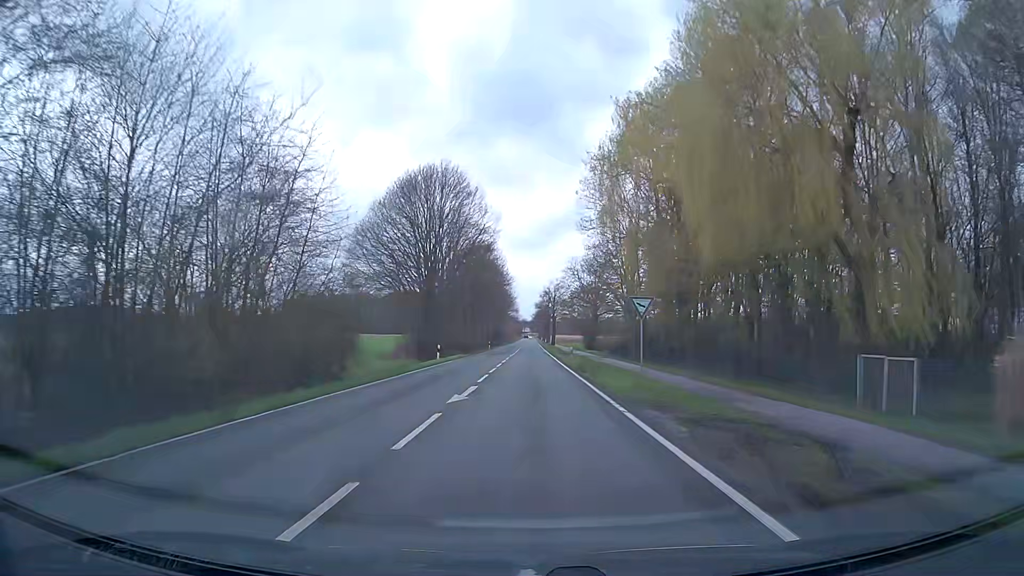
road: secondary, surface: asphalt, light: Day
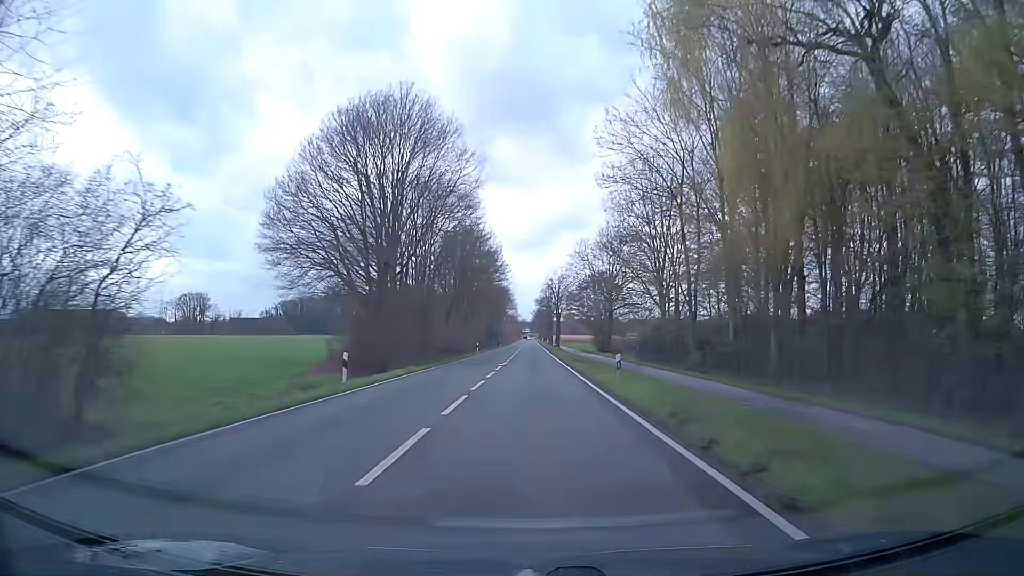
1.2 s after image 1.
(0.0, +21.2) m; 0°
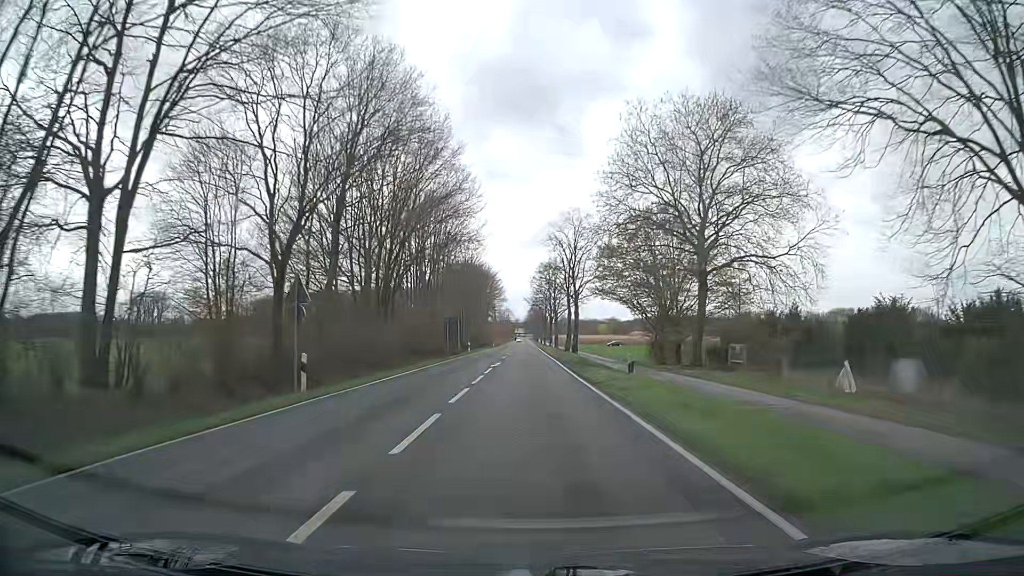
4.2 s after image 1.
(+0.2, +53.6) m; 0°
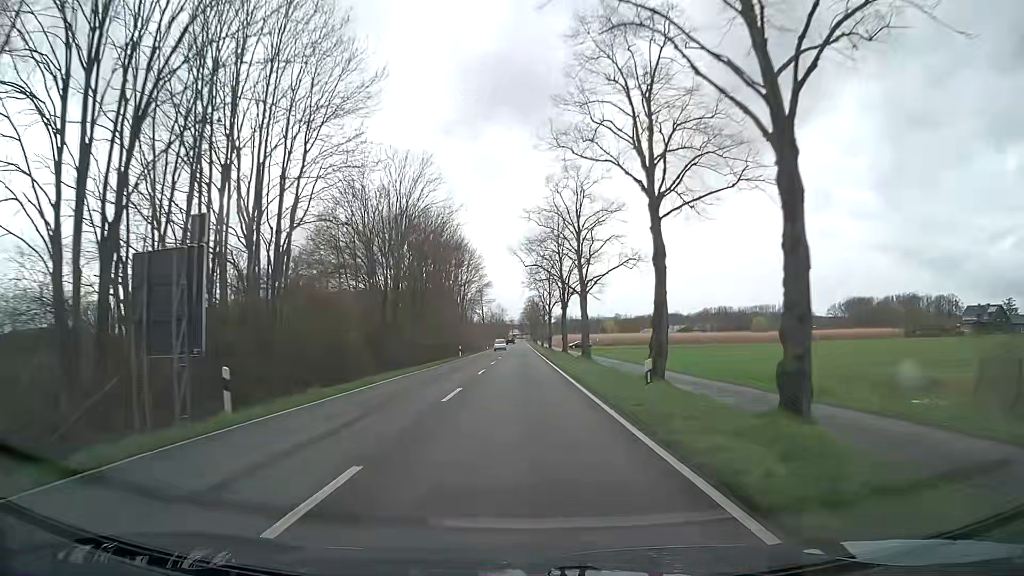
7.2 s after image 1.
(+0.6, +54.0) m; +1°
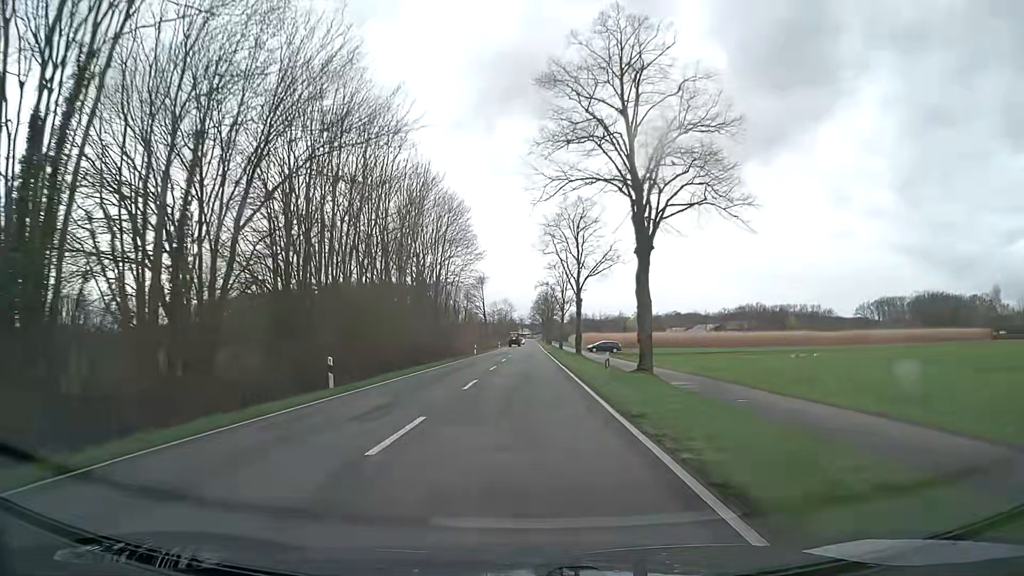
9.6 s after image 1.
(-0.1, +43.5) m; -1°
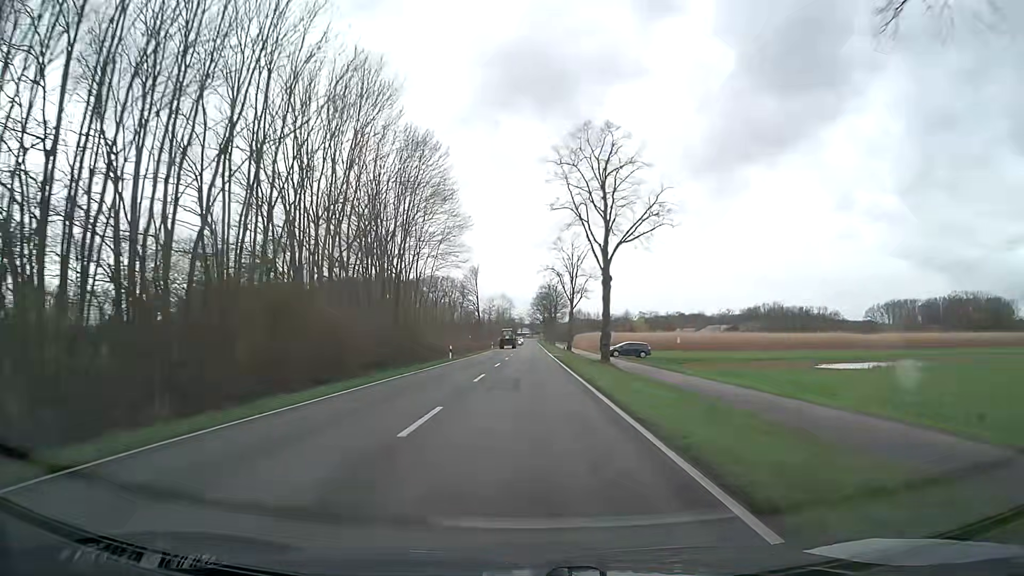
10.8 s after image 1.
(+0.1, +21.8) m; 0°
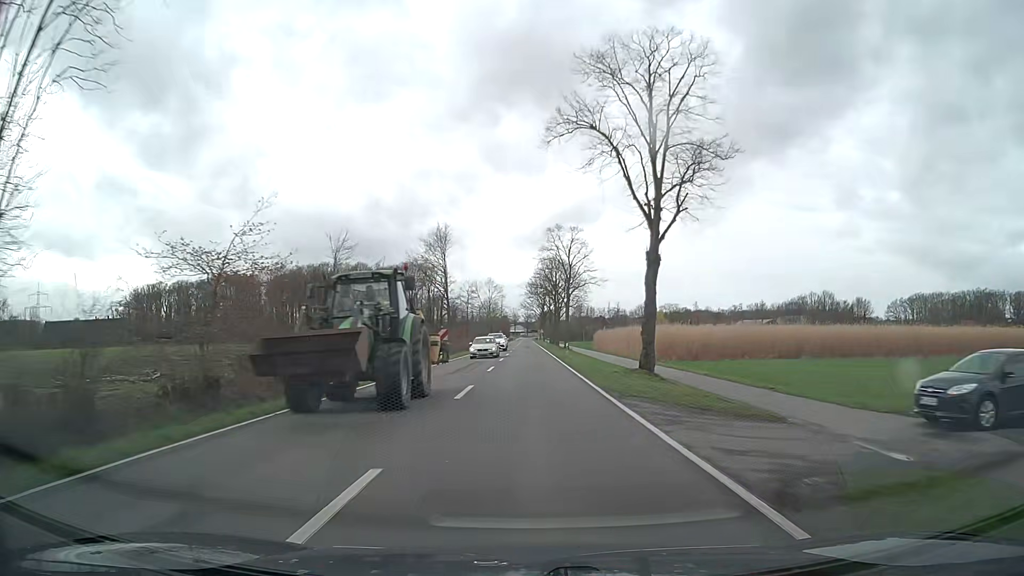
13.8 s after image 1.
(+0.5, +54.5) m; +1°
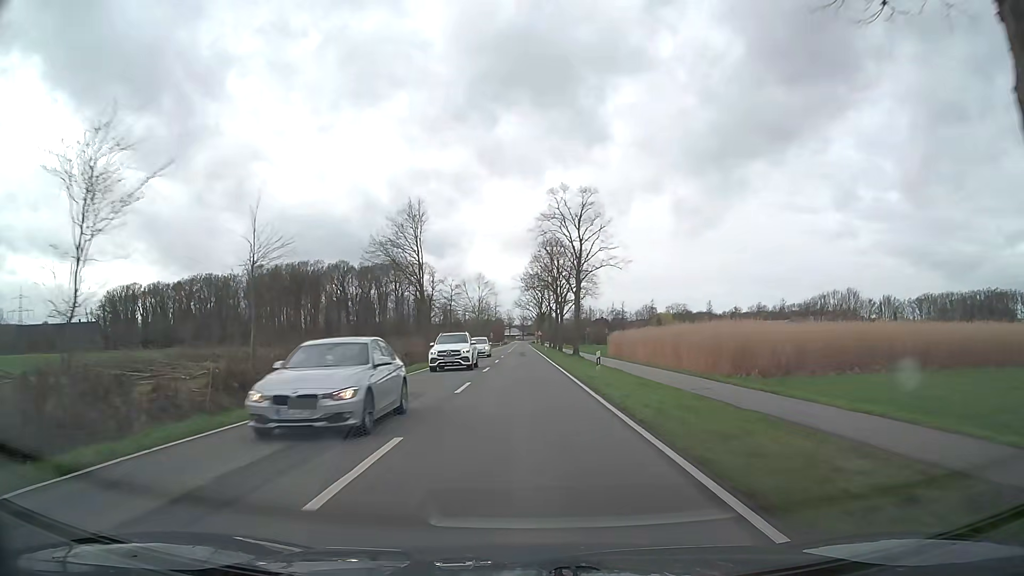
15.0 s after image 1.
(+0.1, +21.8) m; 0°
(0, +10) (0, +20) (0, +30) (0, +40) (0, +50) (0, +60) (0, +70) (0, +80) (-1, +90) (-1, +100) m
